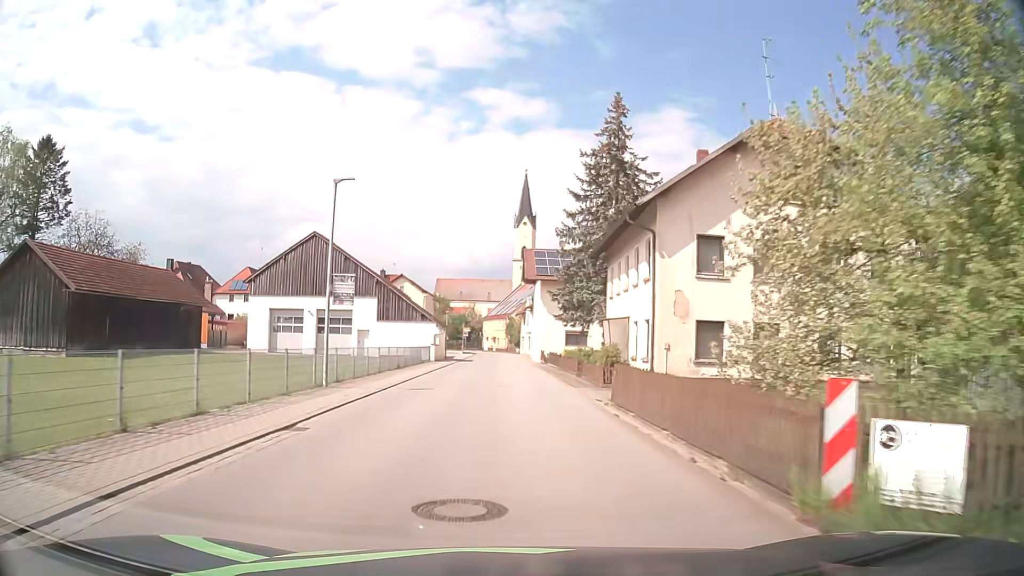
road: secondary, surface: asphalt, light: Day
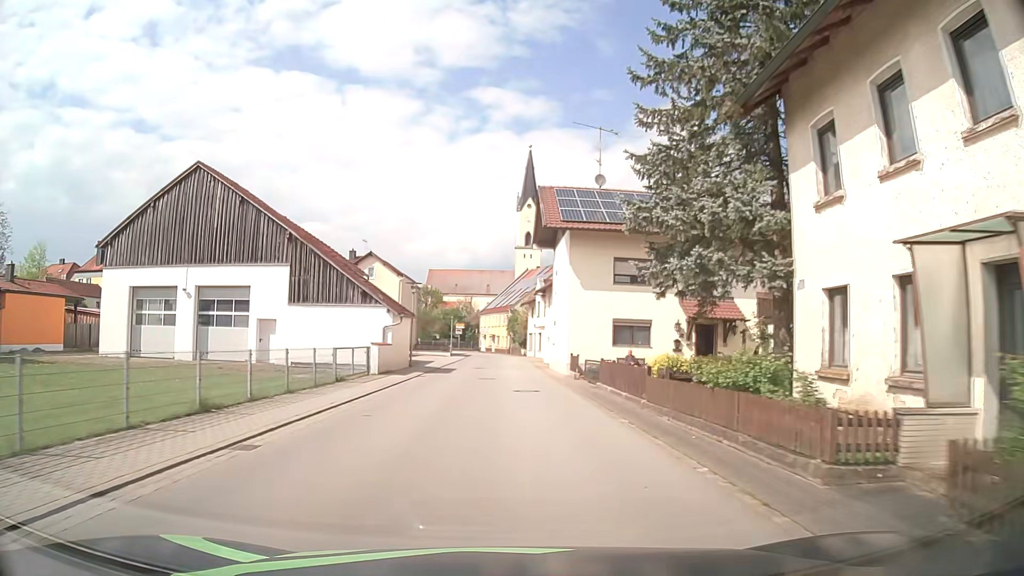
(+0.1, +22.5) m; 0°
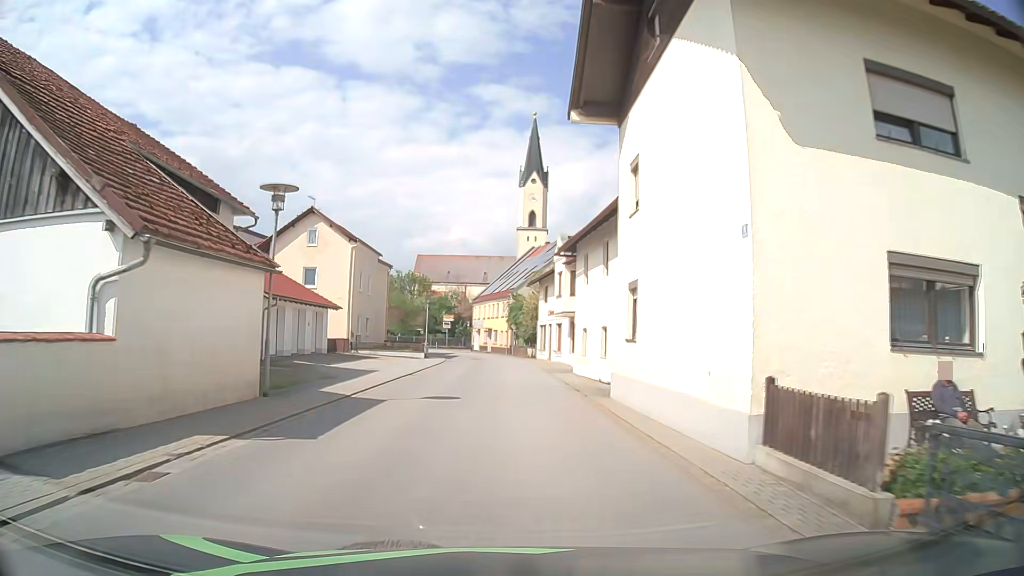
(0.0, +22.1) m; 0°
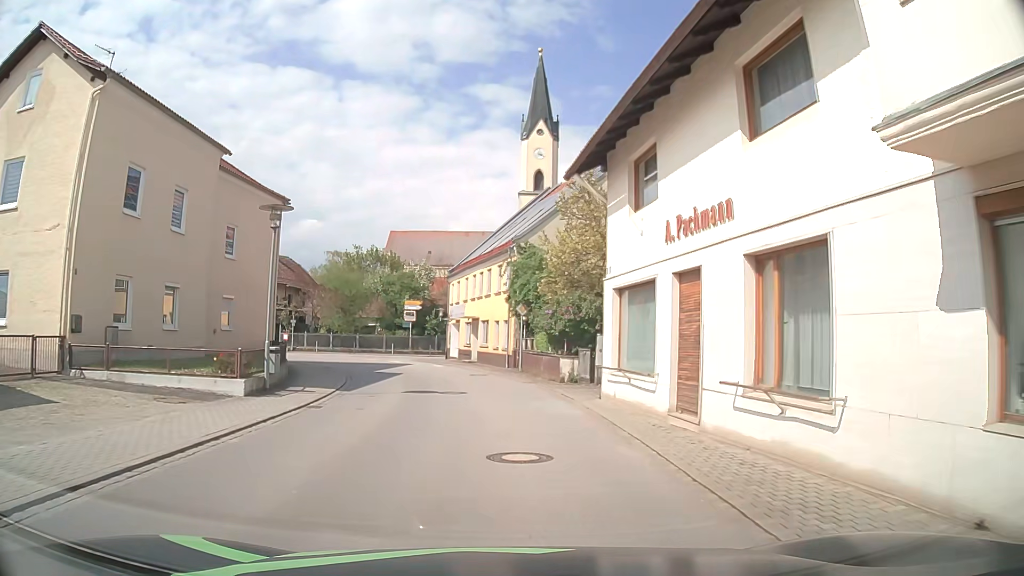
(-0.1, +32.5) m; 0°
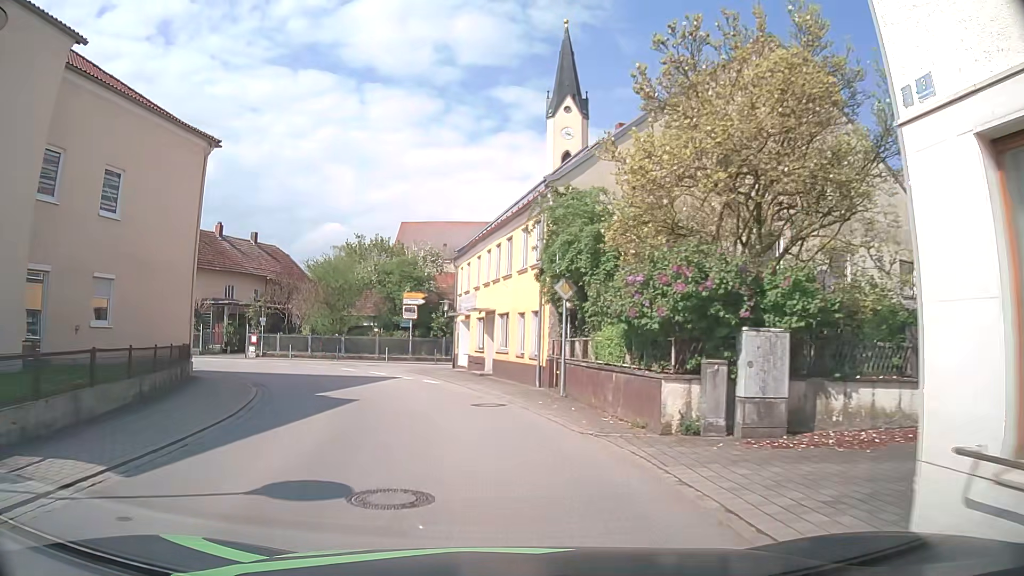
(-0.1, +11.8) m; -2°
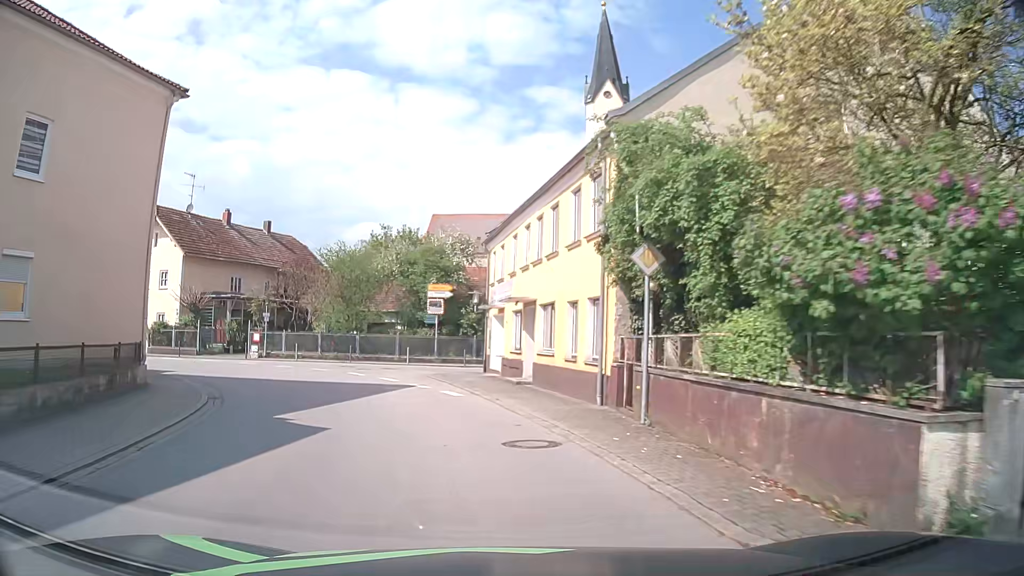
(-0.2, +5.7) m; -3°
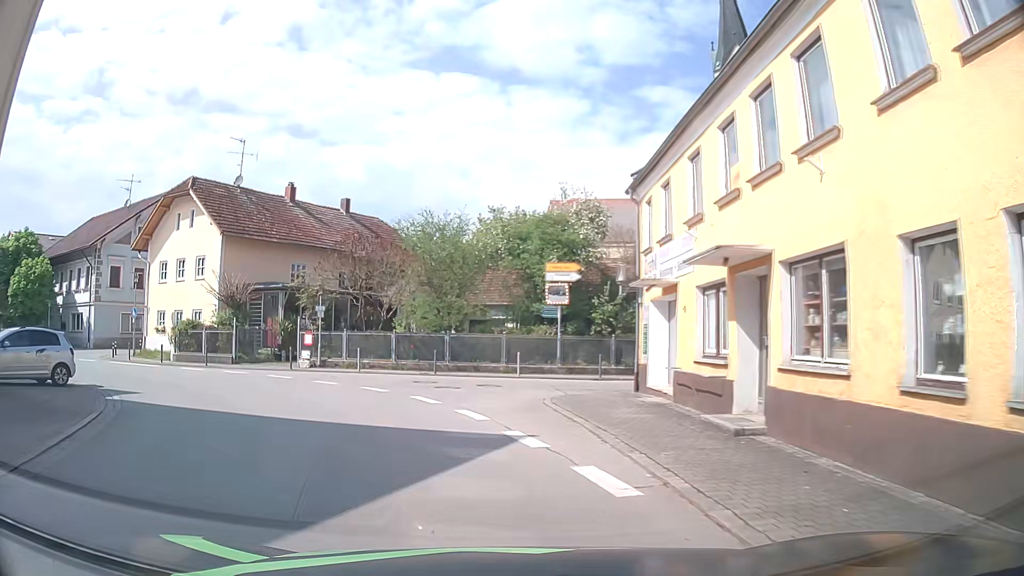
(-0.9, +10.7) m; -10°
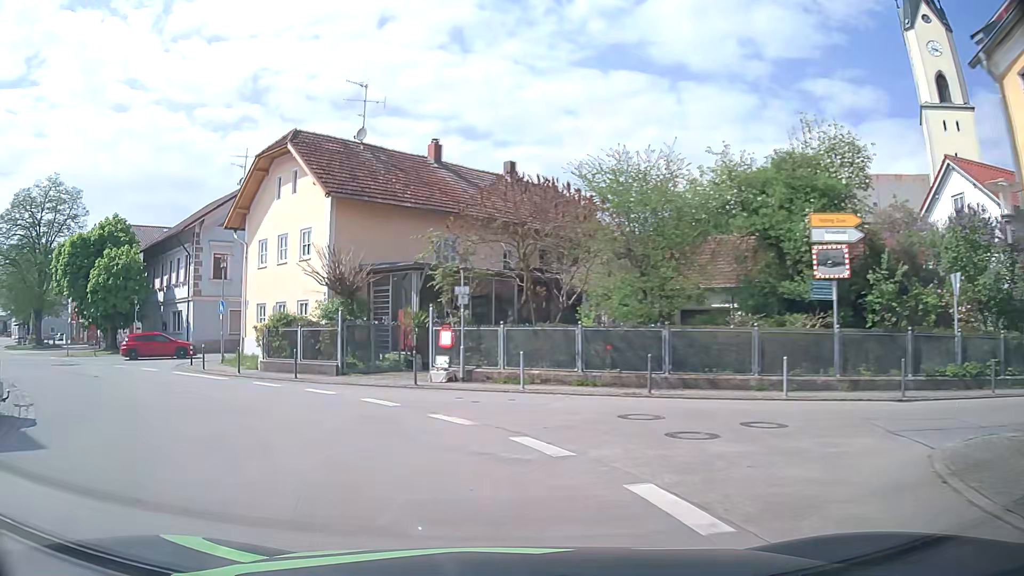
(-1.3, +9.8) m; -15°
